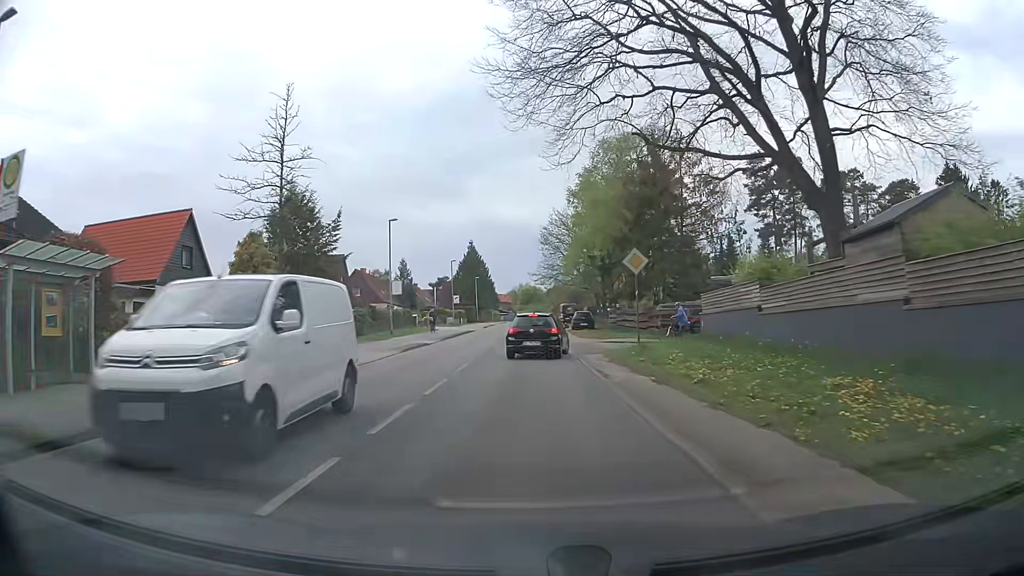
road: tertiary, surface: asphalt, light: Day
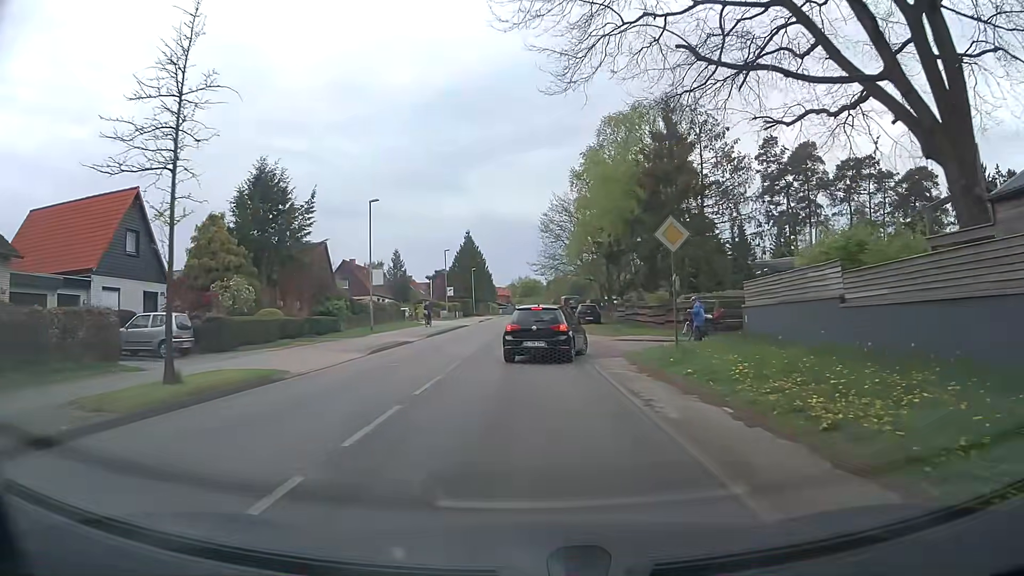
(0.0, +5.1) m; 0°
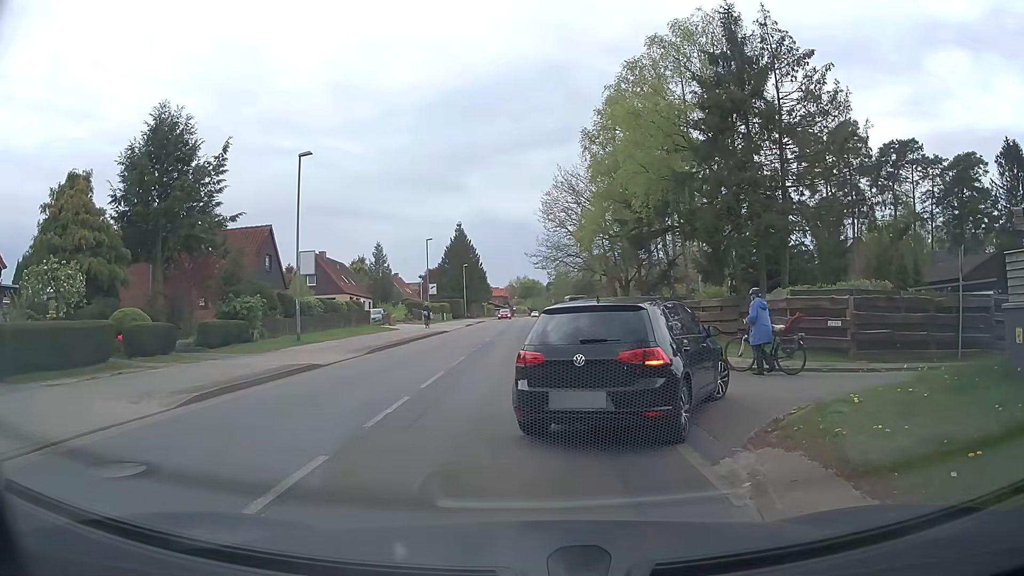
(+0.1, +11.2) m; +3°
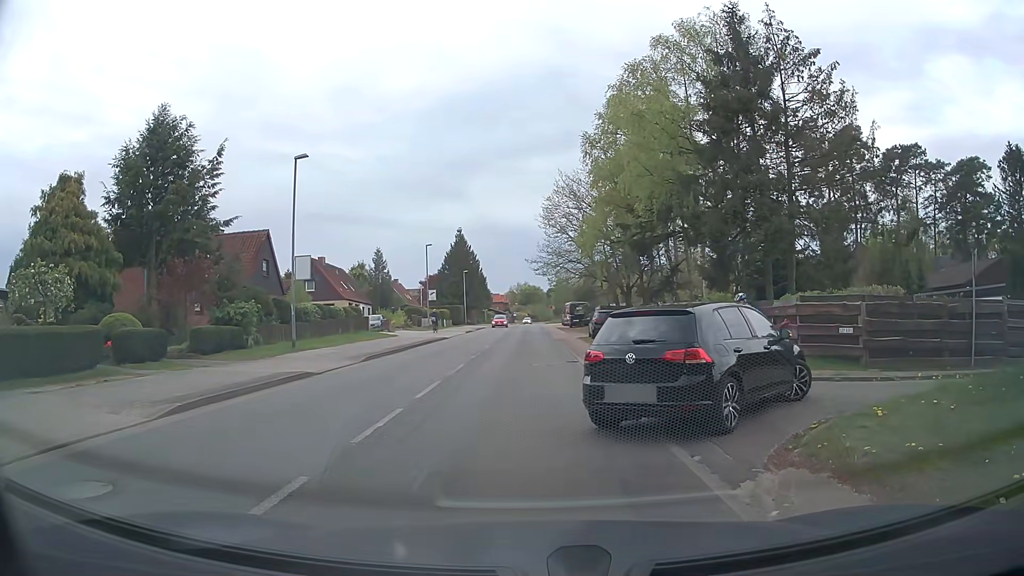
(0.0, +0.6) m; 0°
(0, +10) (-1, +20) (-1, +30) (-2, +40) (-2, +50) (-3, +60) (-3, +70) (-4, +80) (-4, +90) (-5, +100) m
